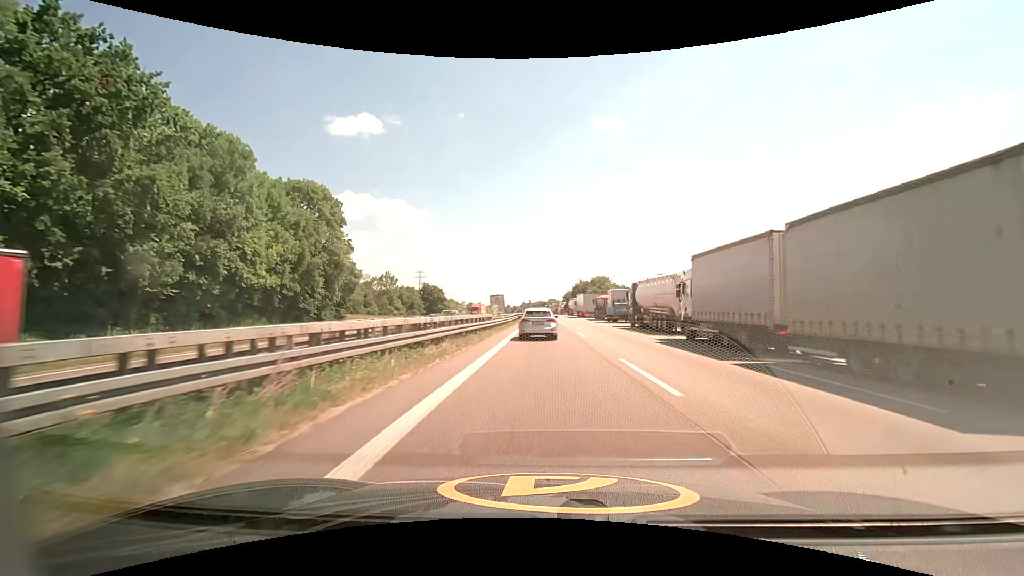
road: motorway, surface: asphalt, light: Day
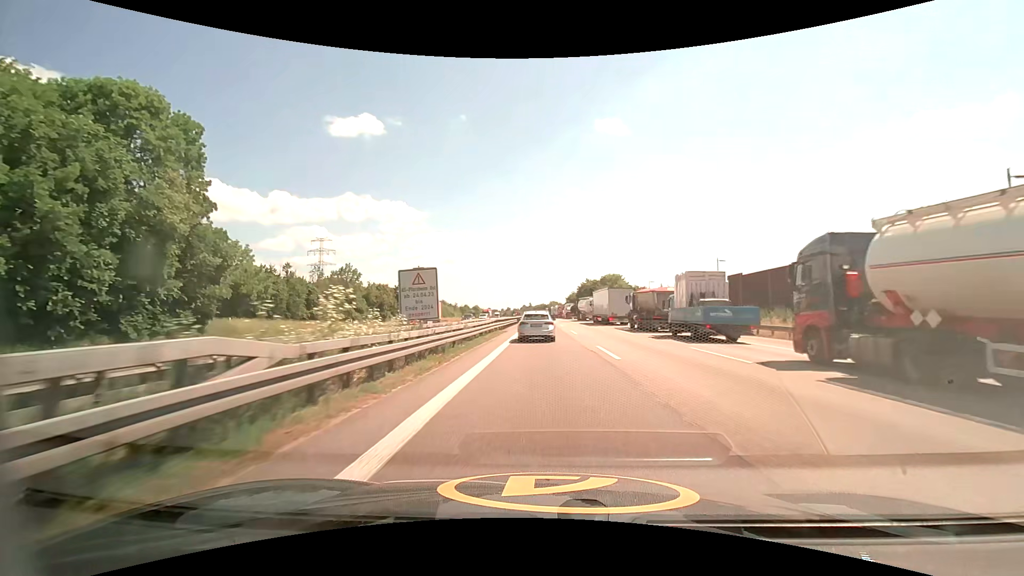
(-0.1, +28.5) m; 0°
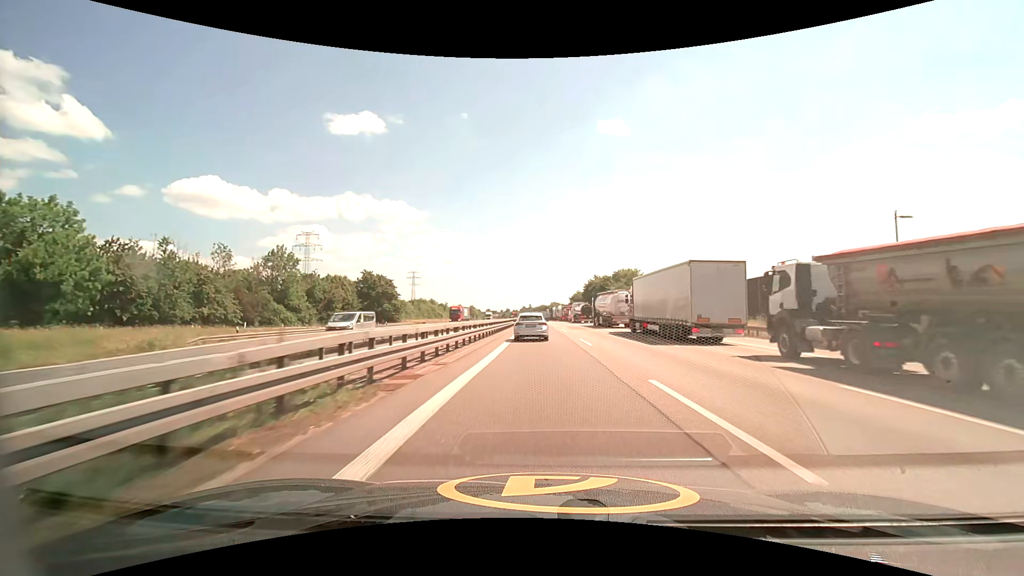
(+0.1, +28.4) m; 0°
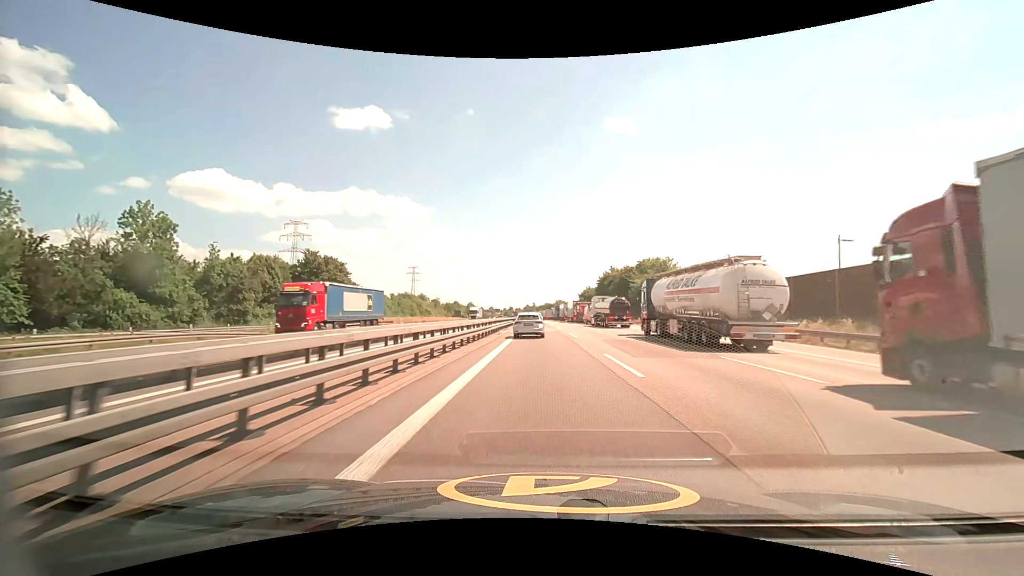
(-0.1, +28.9) m; 0°
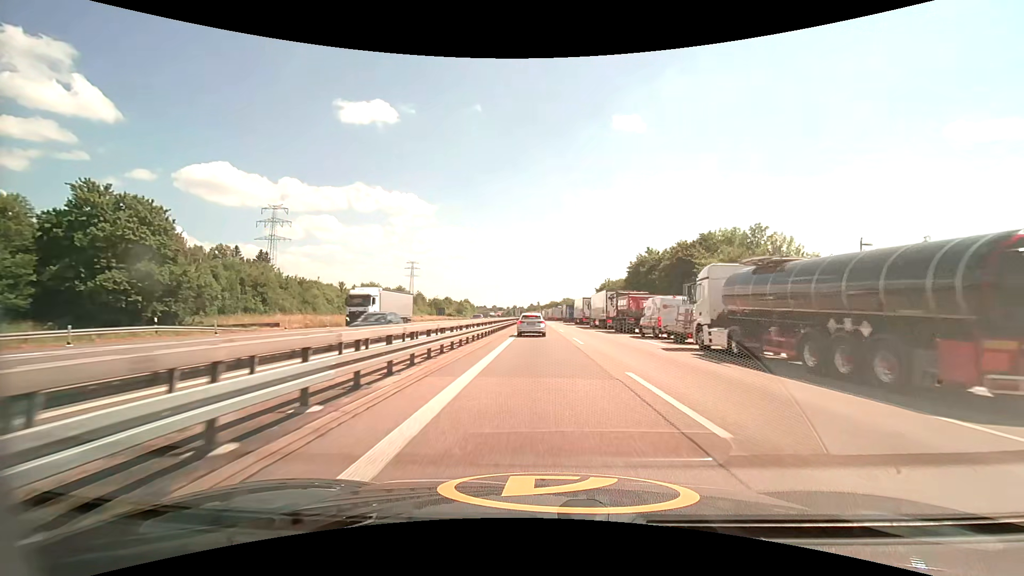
(-0.2, +41.0) m; 0°
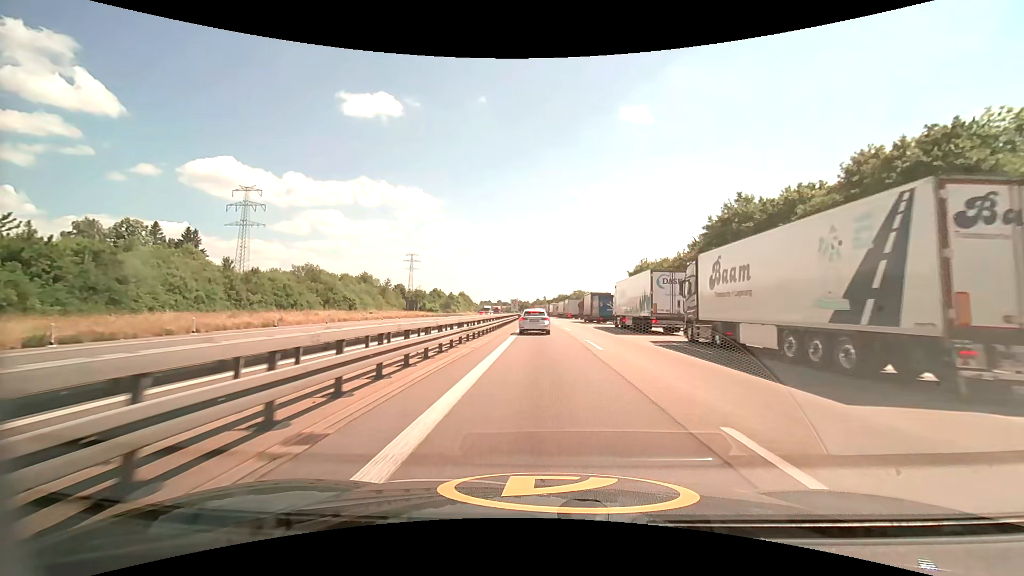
(-0.4, +40.9) m; -1°
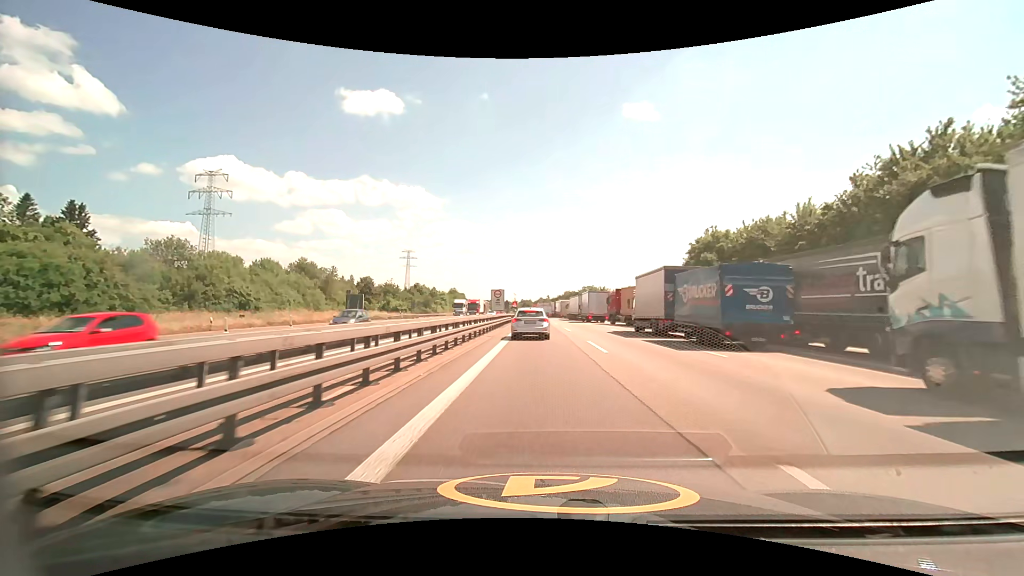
(-0.1, +36.5) m; 0°
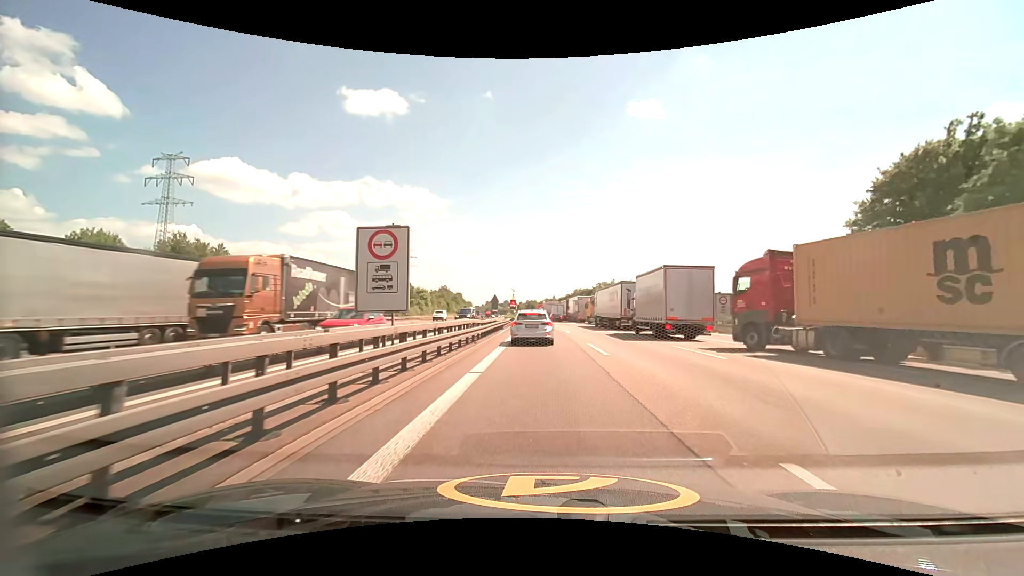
(-0.3, +35.0) m; -1°
(0, +10) (0, +20) (0, +30) (0, +40) (0, +50) (-1, +60) (-1, +70) (-1, +80) (-2, +90) (-2, +100) m
